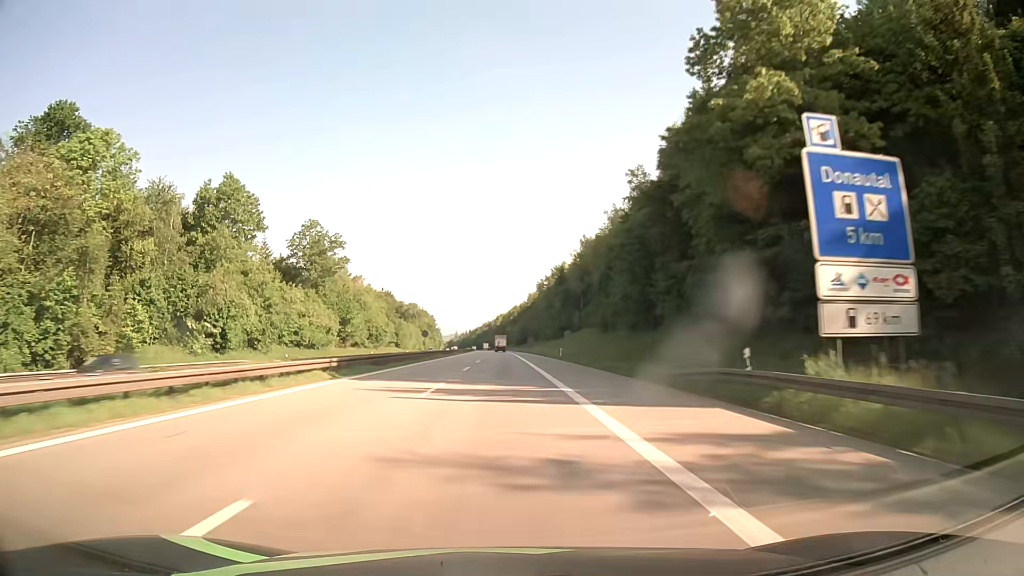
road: motorway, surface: asphalt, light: Day
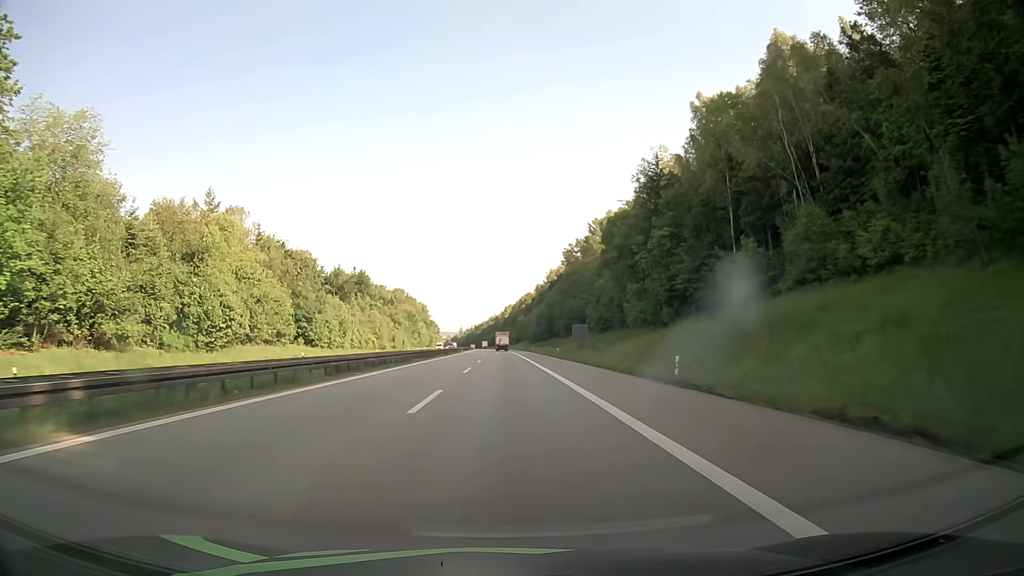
(-0.9, +94.2) m; -1°
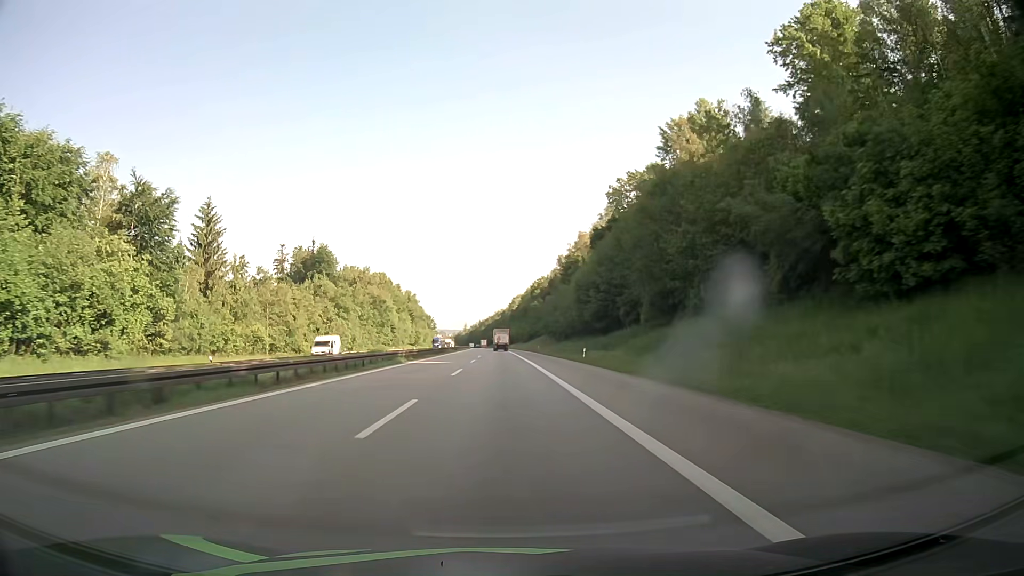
(-0.1, +75.3) m; 0°
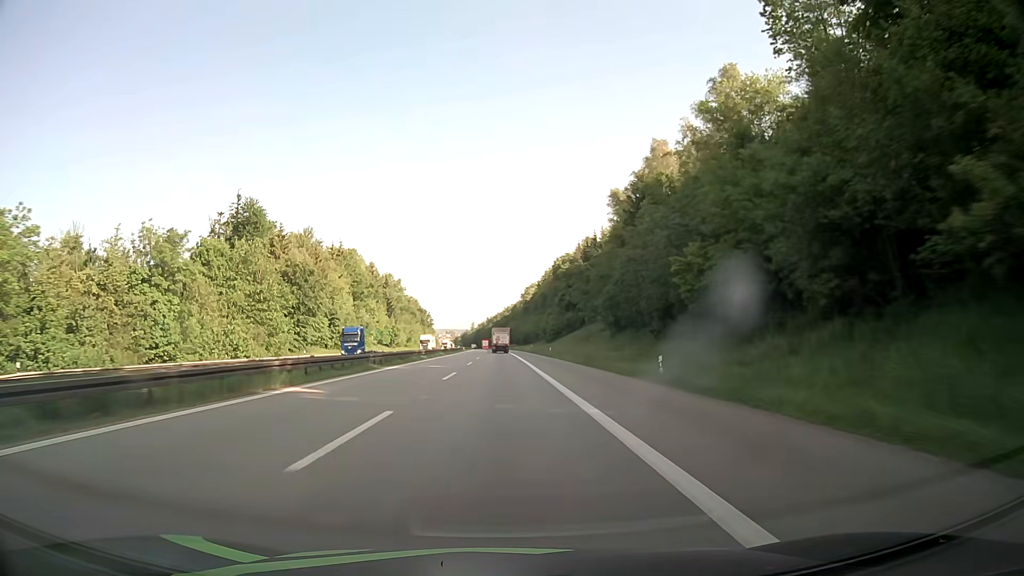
(-0.8, +74.2) m; -1°
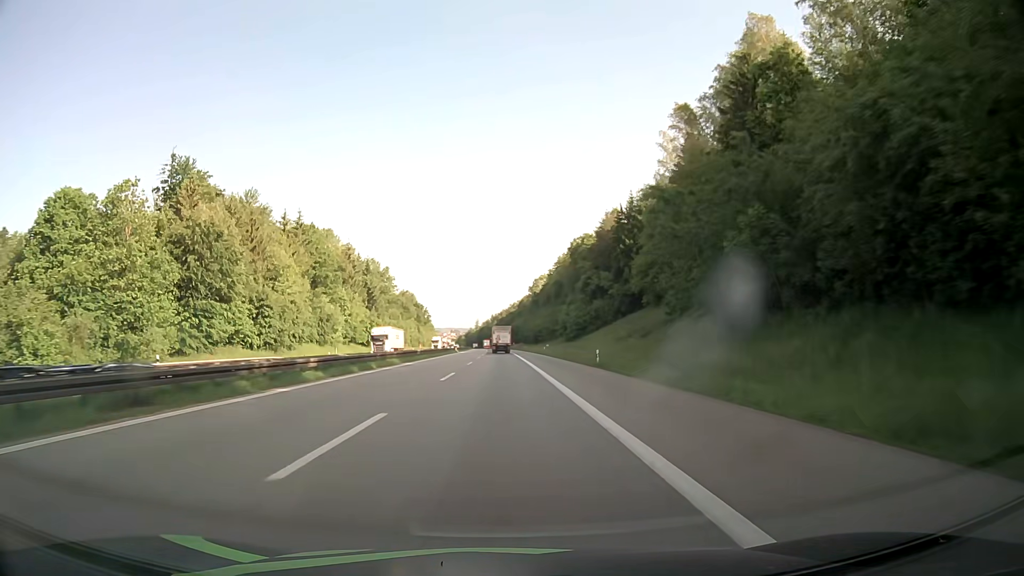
(0.0, +36.8) m; 0°
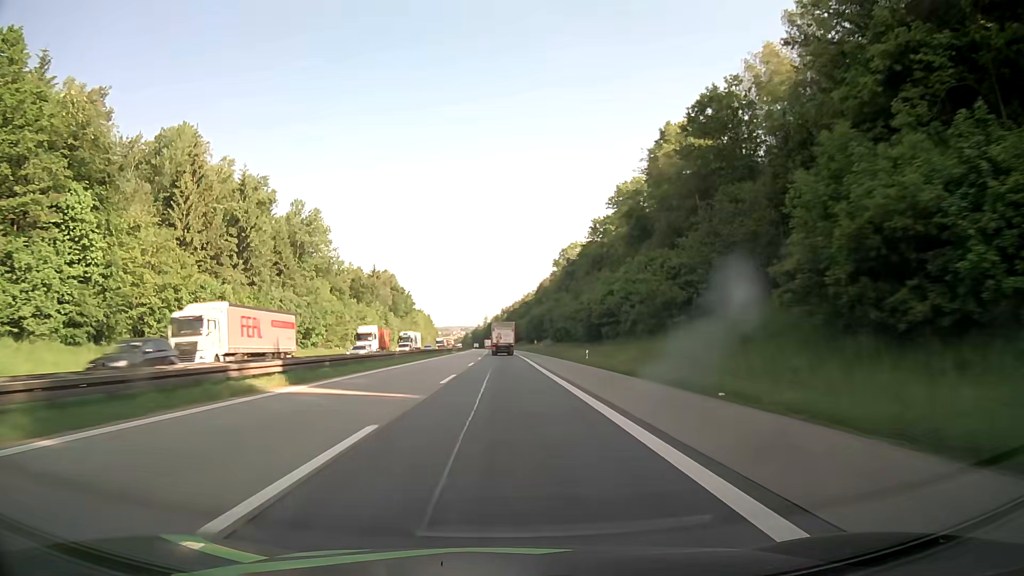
(-0.8, +91.5) m; -1°
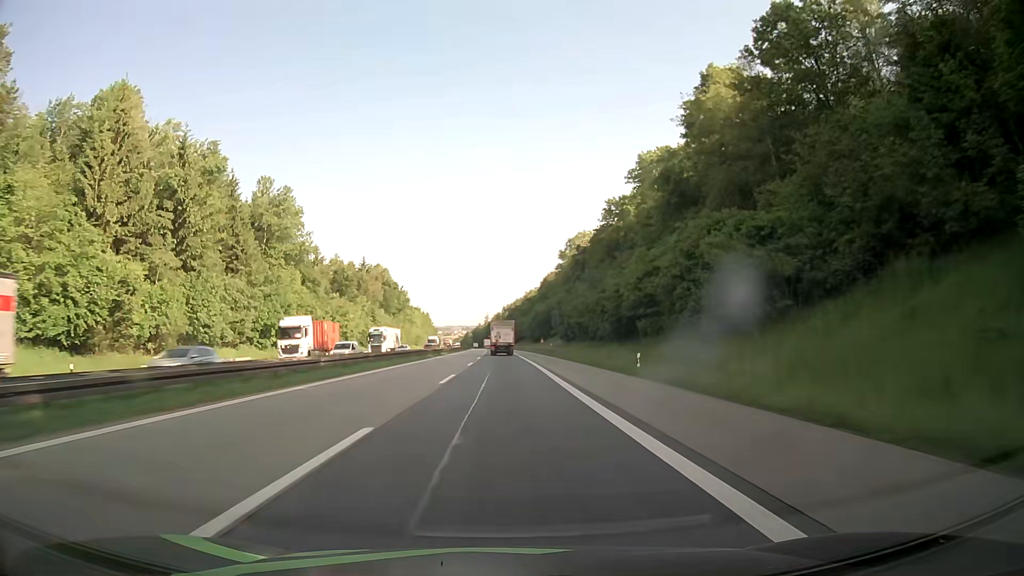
(0.0, +18.1) m; 0°
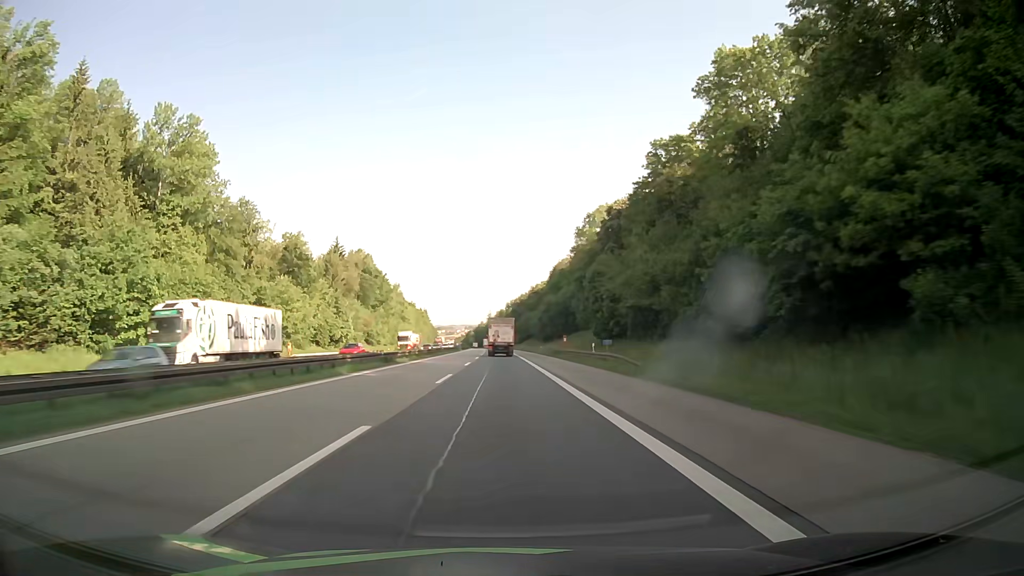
(-0.3, +36.0) m; 0°
(0, +10) (0, +20) (0, +30) (0, +40) (0, +50) (-1, +60) (-1, +70) (-1, +80) (-1, +90) (-2, +100) m
